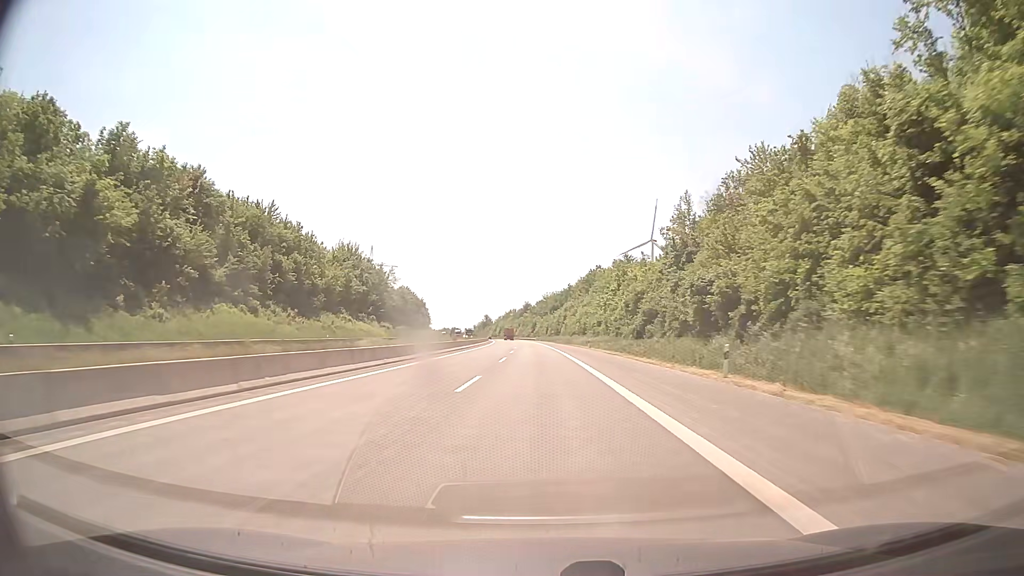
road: motorway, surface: asphalt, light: Day
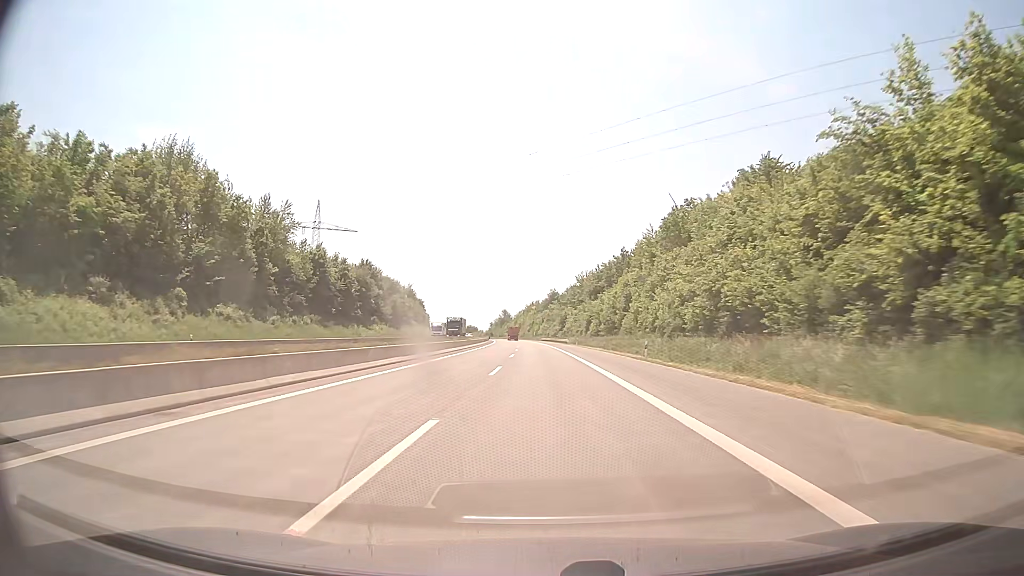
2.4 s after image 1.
(-1.8, +83.3) m; -2°
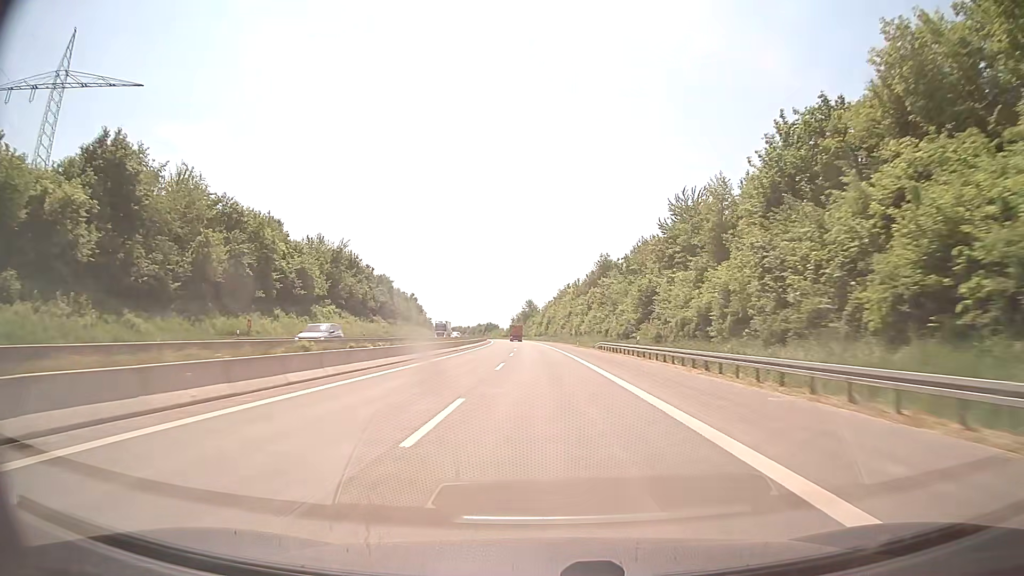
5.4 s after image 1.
(-2.8, +104.1) m; -3°
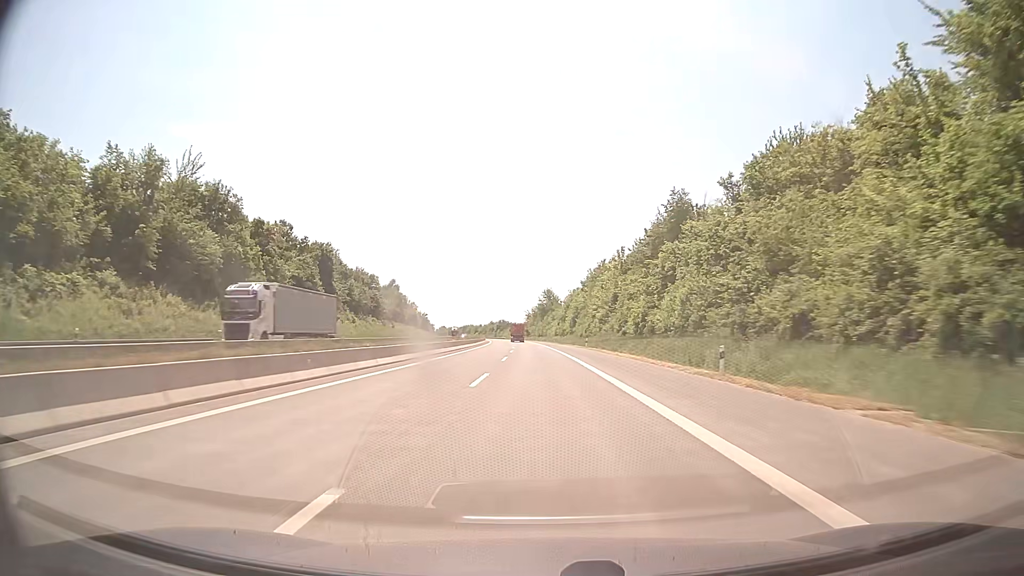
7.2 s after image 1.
(-0.9, +62.4) m; -2°
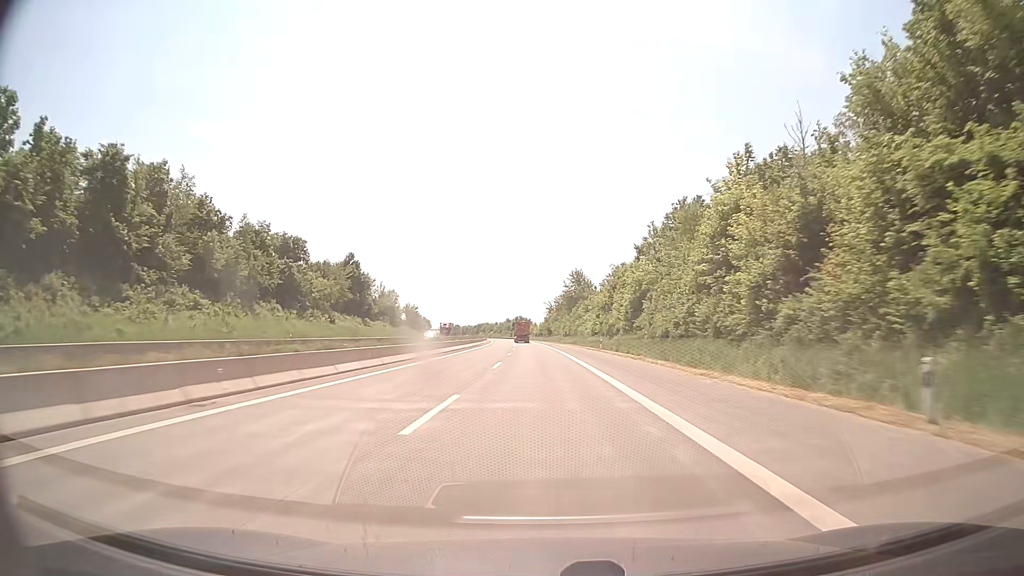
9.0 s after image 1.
(-1.0, +62.5) m; -2°
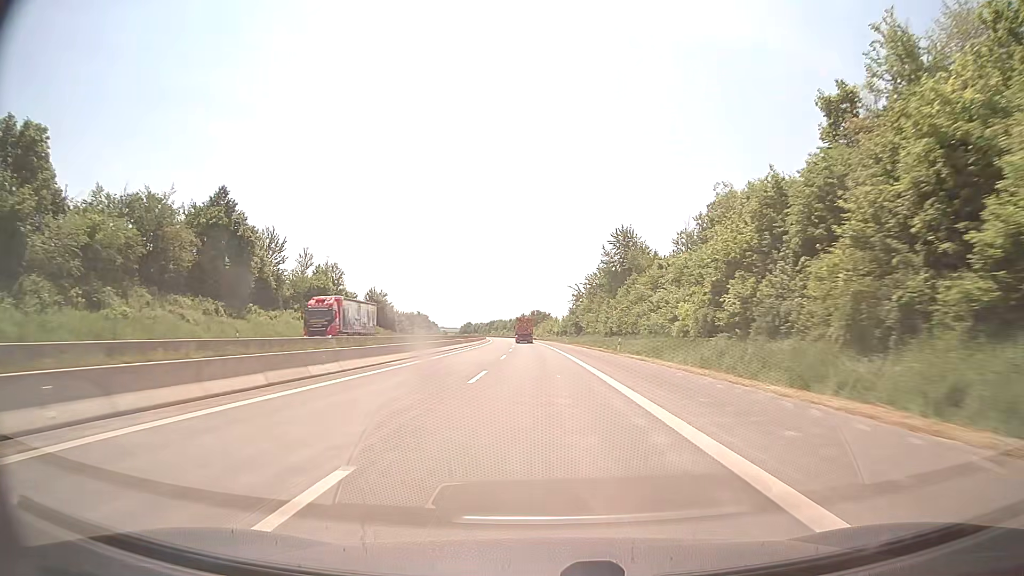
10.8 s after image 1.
(-1.0, +62.4) m; -2°
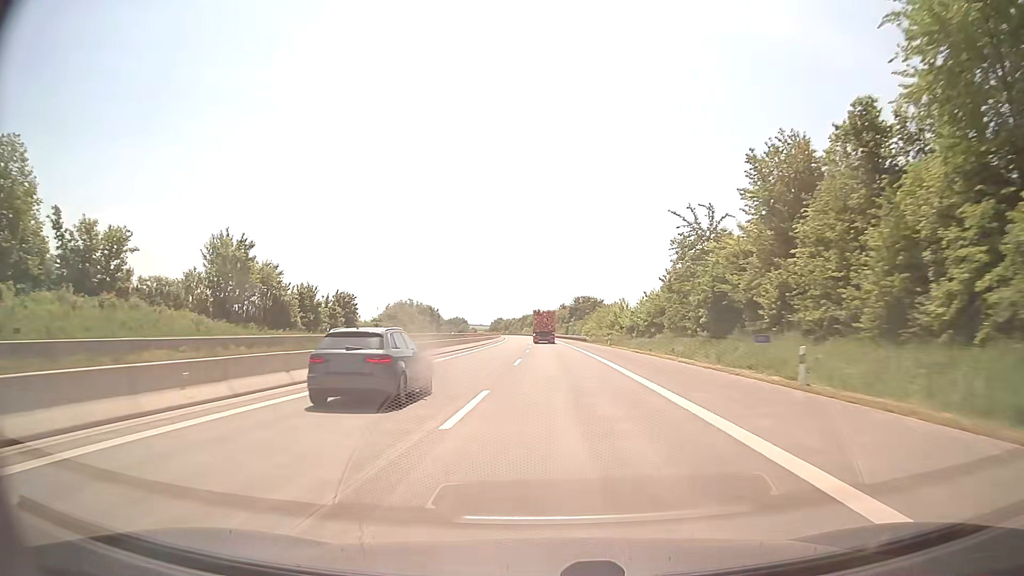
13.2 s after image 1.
(-2.1, +80.7) m; -3°
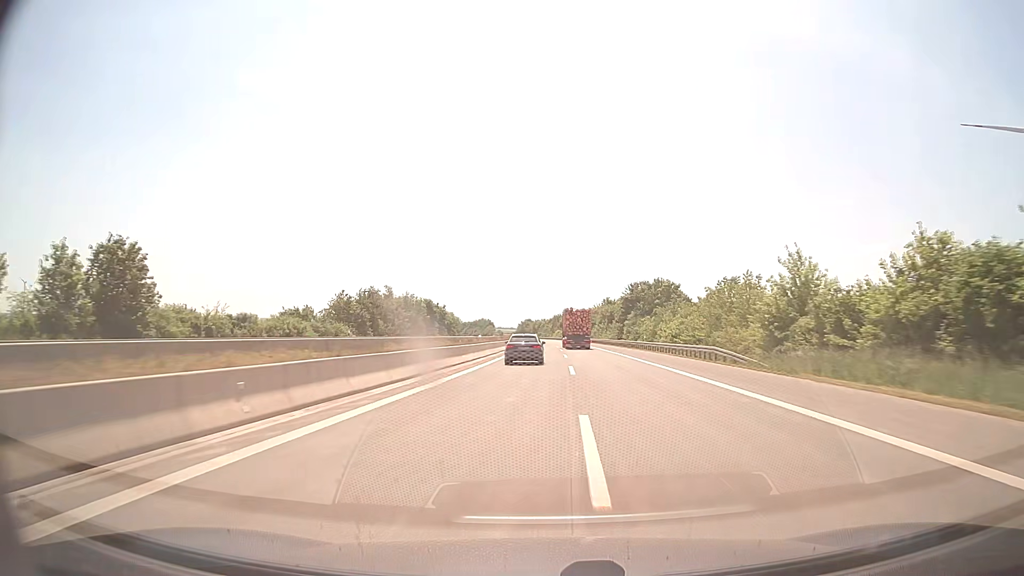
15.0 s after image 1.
(-1.7, +57.7) m; -3°
(0, +10) (0, +20) (0, +30) (0, +40) (0, +50) (0, +60) (0, +70) (0, +80) (0, +90) (-1, +100) m
